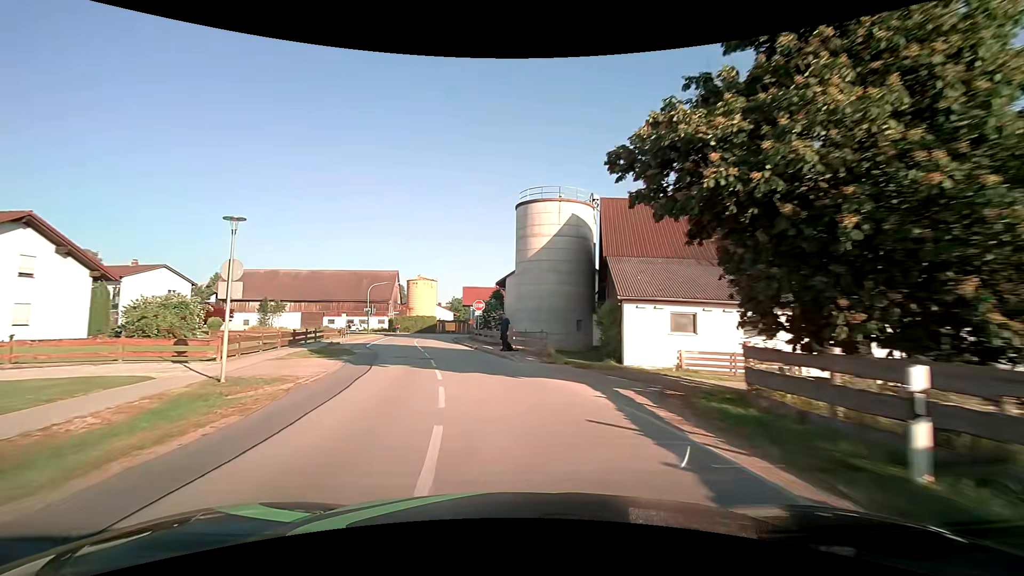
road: secondary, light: Day
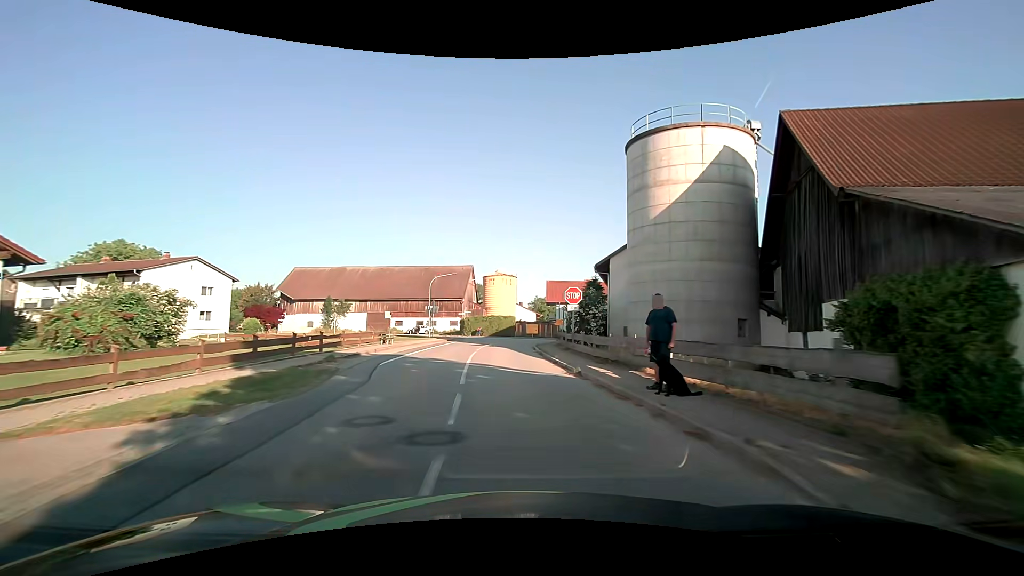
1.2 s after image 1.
(-1.6, +15.0) m; -10°
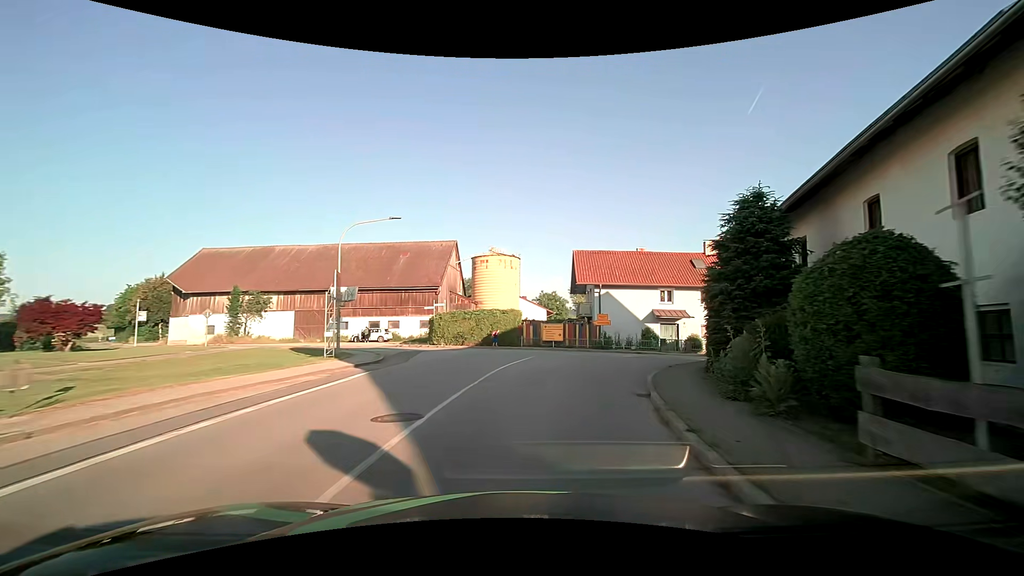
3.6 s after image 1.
(-0.8, +28.7) m; -1°
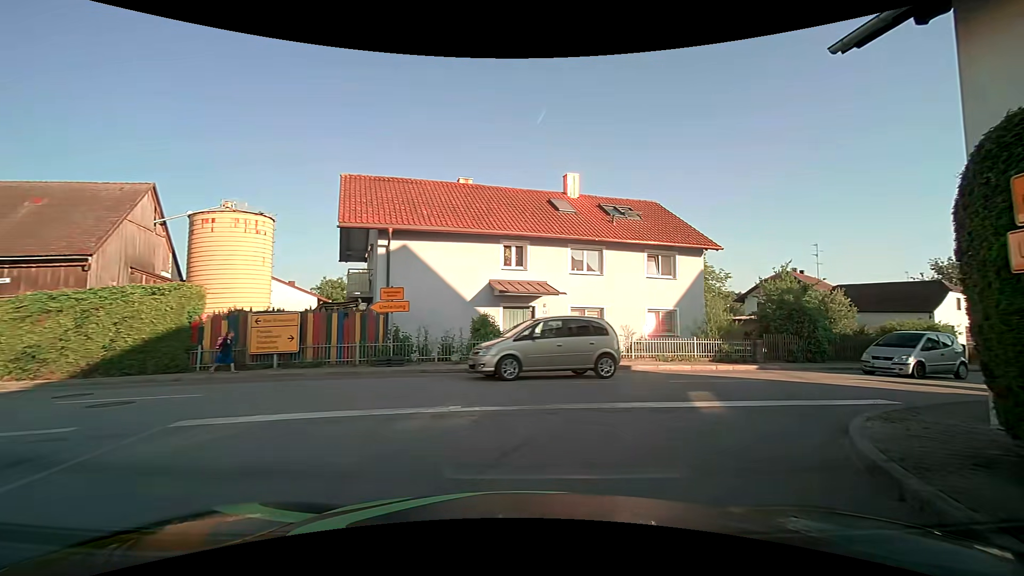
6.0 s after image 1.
(+2.8, +18.3) m; +22°
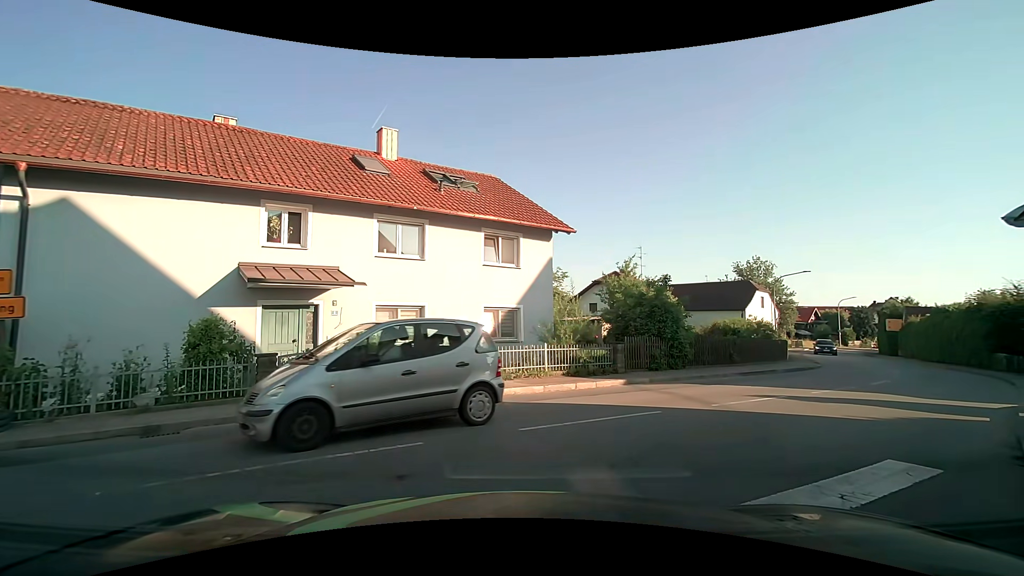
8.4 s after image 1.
(+0.9, +5.5) m; +17°
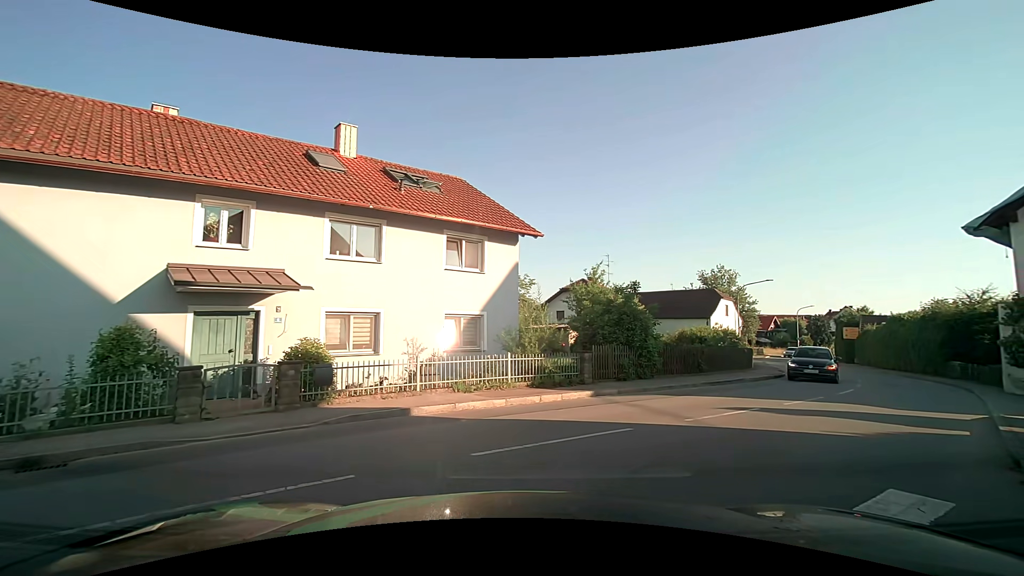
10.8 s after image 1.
(0.0, +1.2) m; +4°
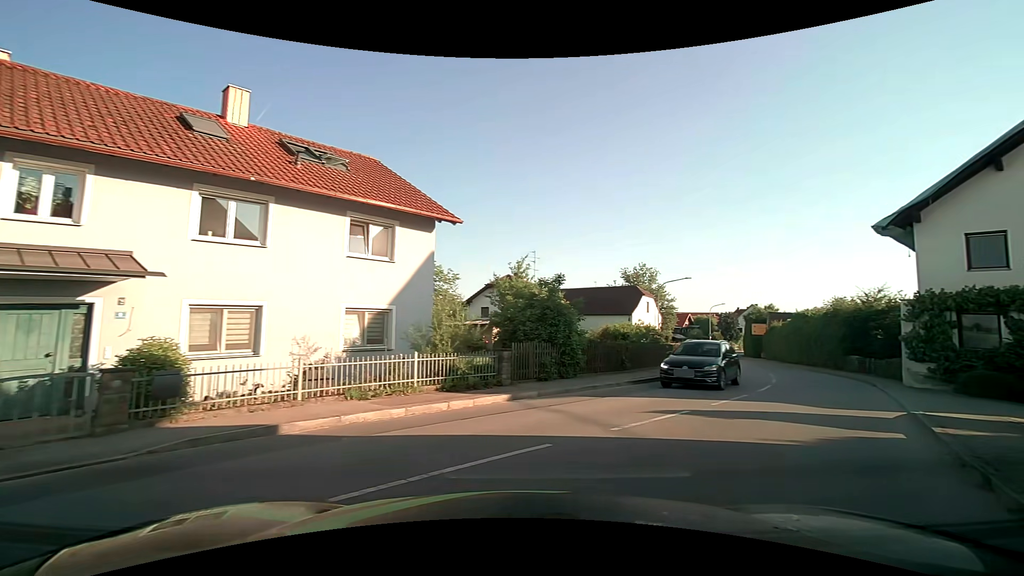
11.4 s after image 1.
(+0.2, +1.7) m; +10°
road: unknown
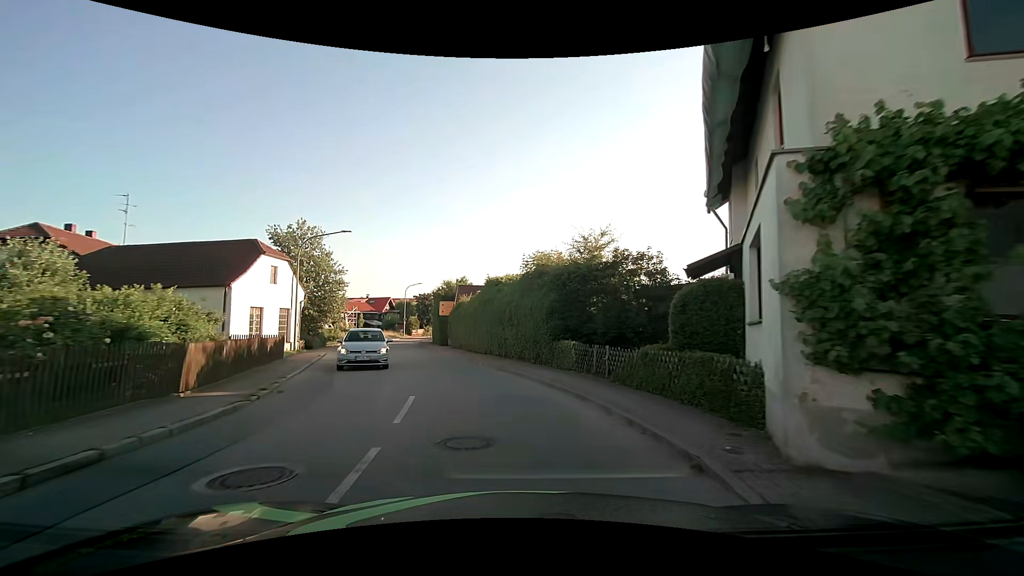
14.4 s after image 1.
(+8.5, +16.4) m; +33°
